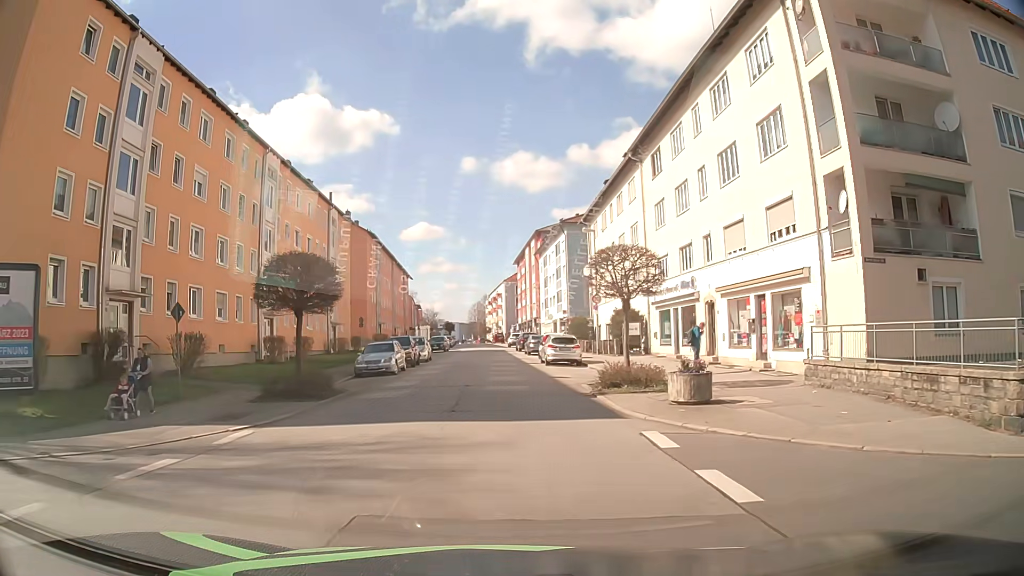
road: tertiary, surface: asphalt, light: Day
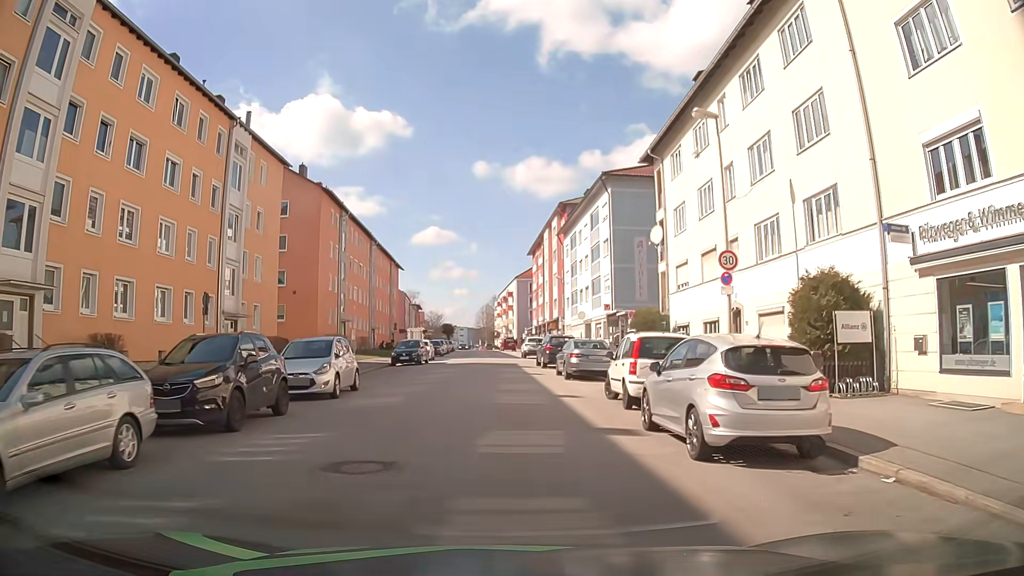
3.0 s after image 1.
(-0.1, +24.1) m; -1°
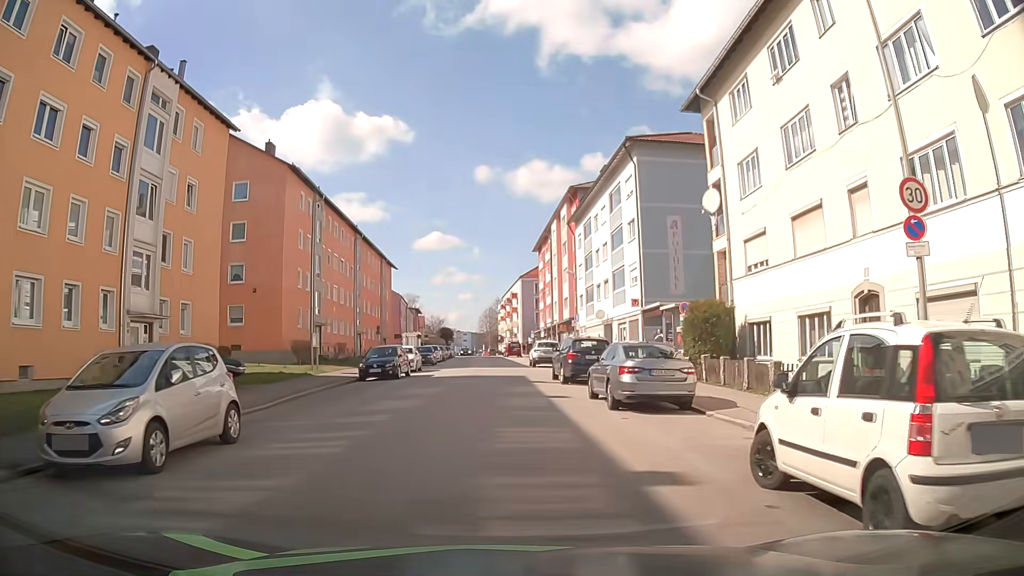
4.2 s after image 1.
(+0.1, +9.5) m; 0°
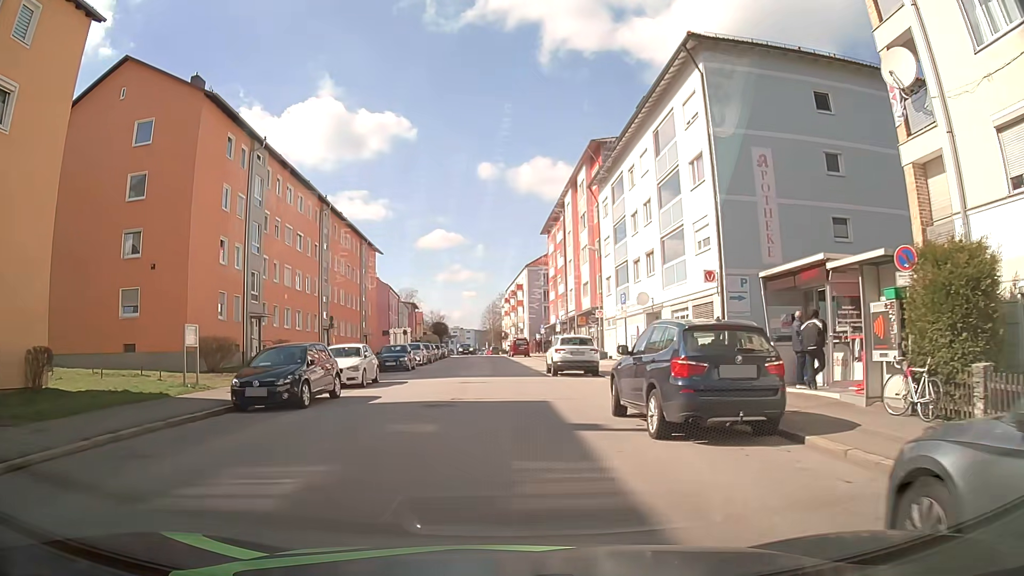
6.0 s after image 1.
(0.0, +14.2) m; 0°
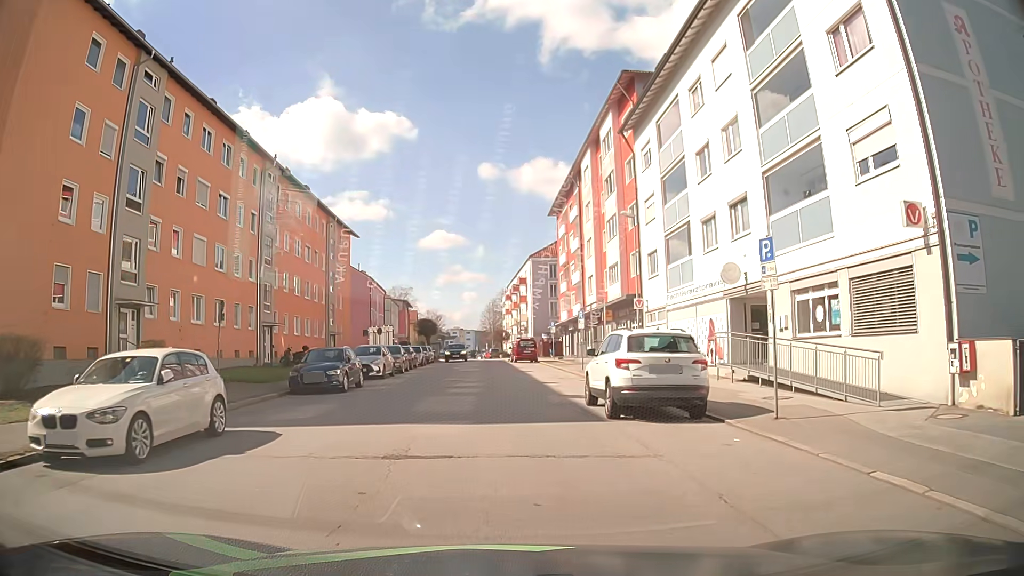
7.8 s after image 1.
(0.0, +14.0) m; 0°
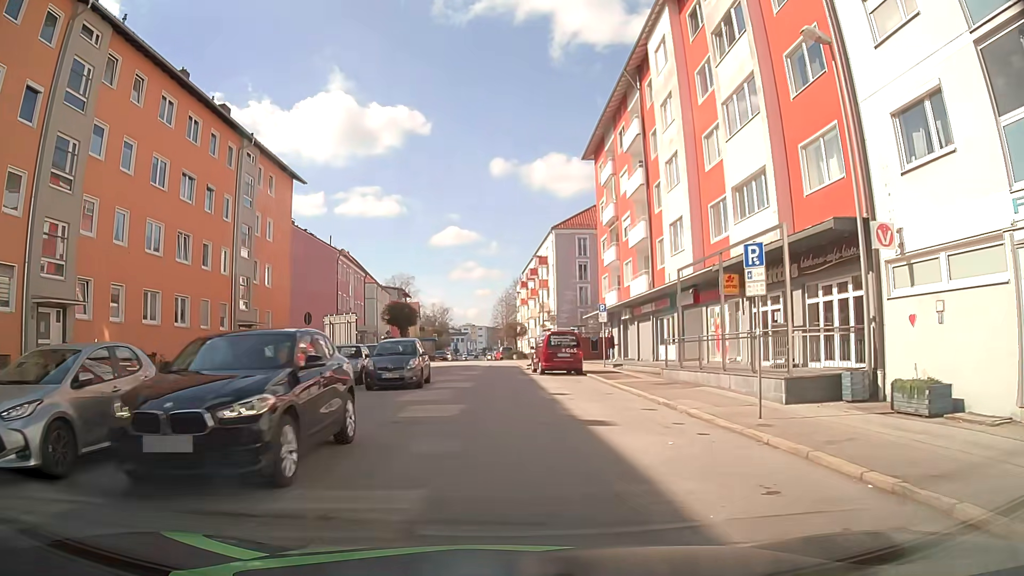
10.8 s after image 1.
(-0.3, +22.5) m; -2°
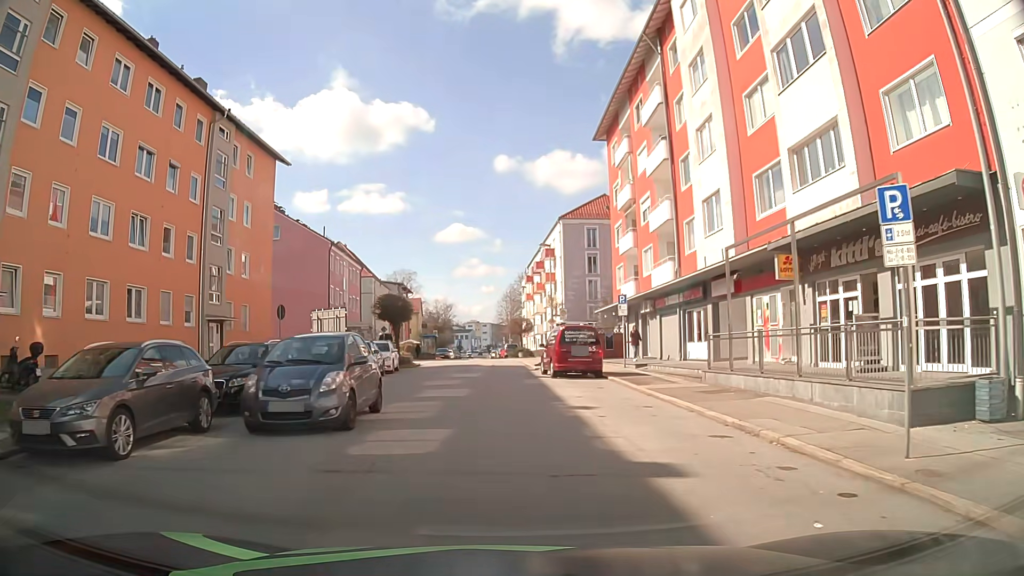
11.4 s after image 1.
(0.0, +4.5) m; -1°
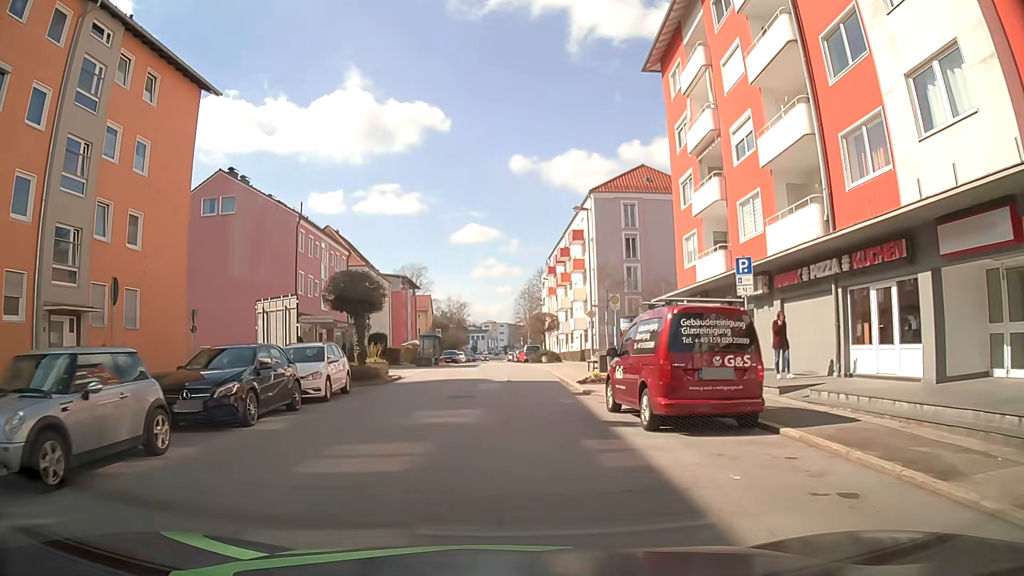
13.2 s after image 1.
(0.0, +13.4) m; 0°
(0, +10) (0, +20) (0, +30) (0, +40) (0, +50) (-1, +60) (-1, +70) (-1, +80) (-2, +90) (-2, +100) m
